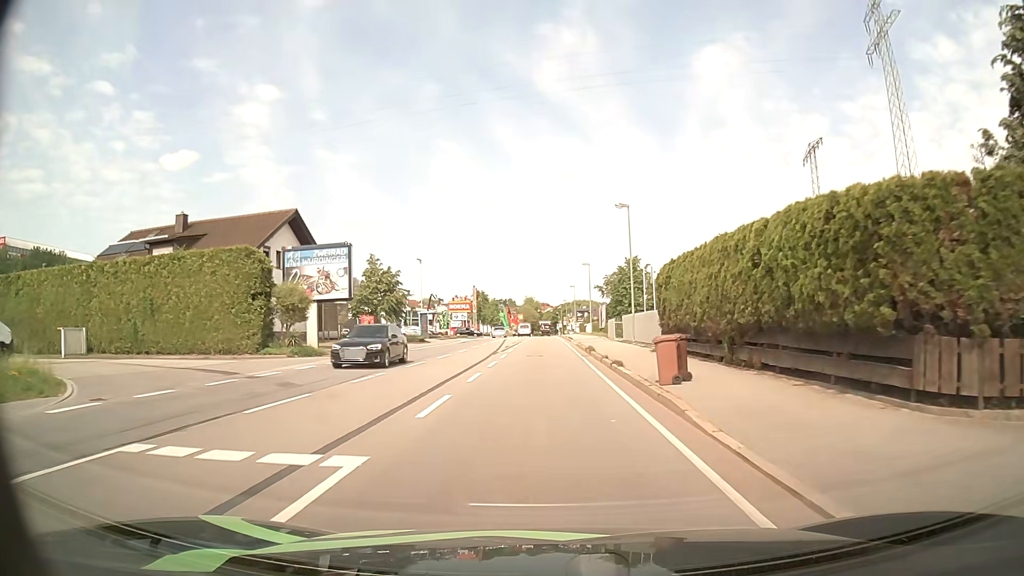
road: primary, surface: asphalt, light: Day
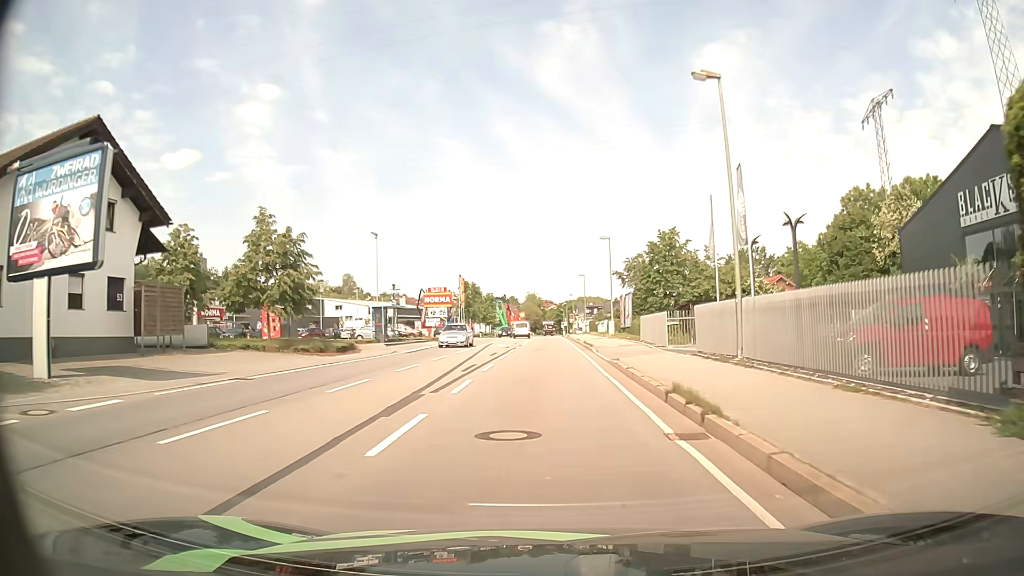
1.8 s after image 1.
(-0.1, +21.0) m; 0°
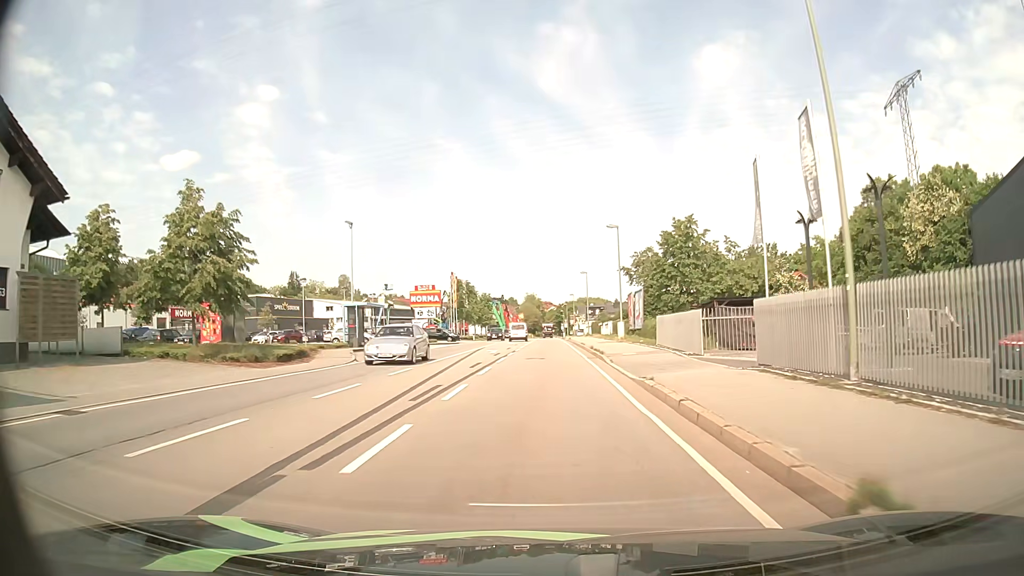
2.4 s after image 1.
(0.0, +6.9) m; 0°
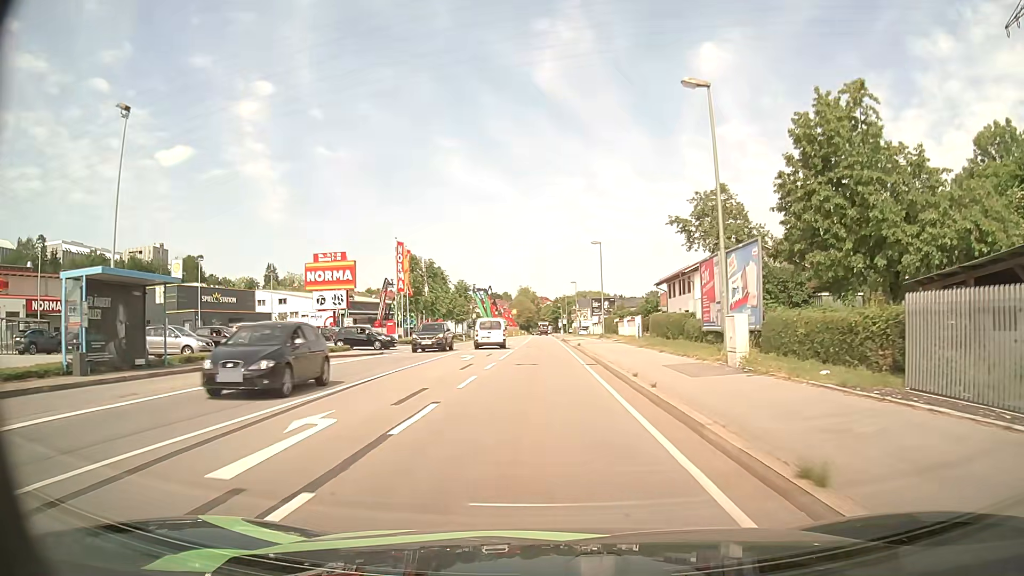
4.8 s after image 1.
(+0.2, +27.8) m; +1°
